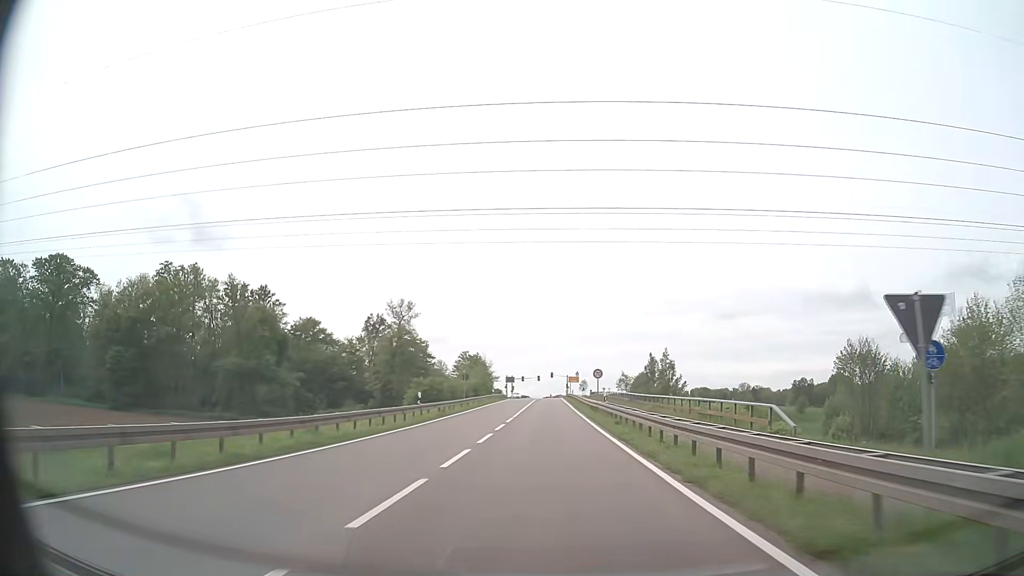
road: secondary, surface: asphalt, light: Day
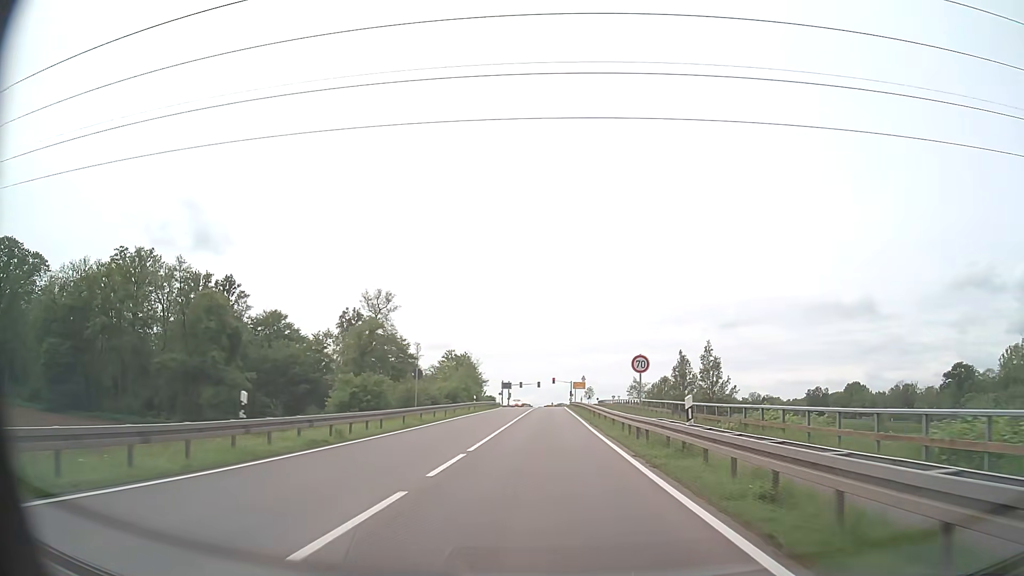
(0.0, +19.6) m; 0°
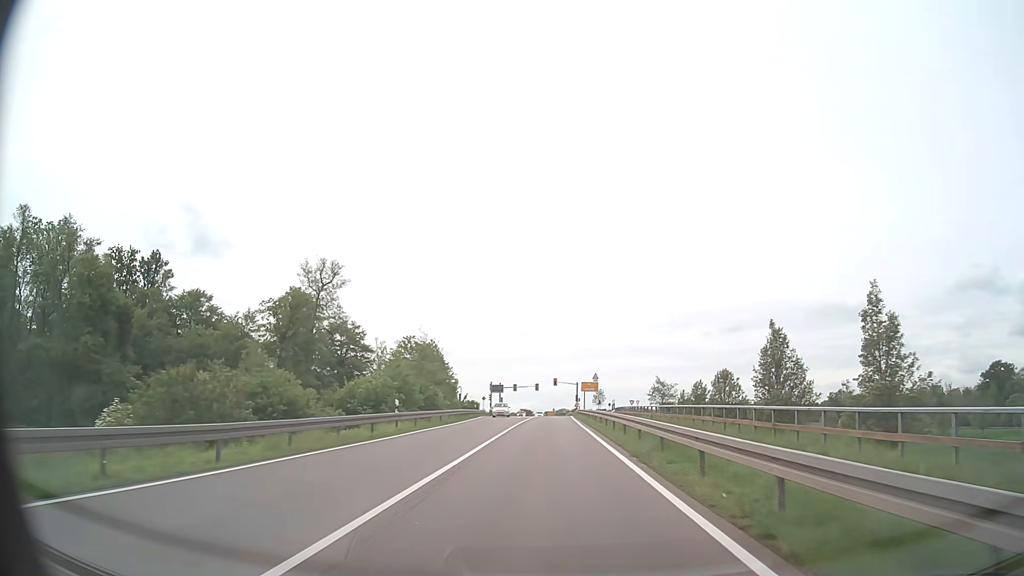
(-0.1, +29.2) m; 0°
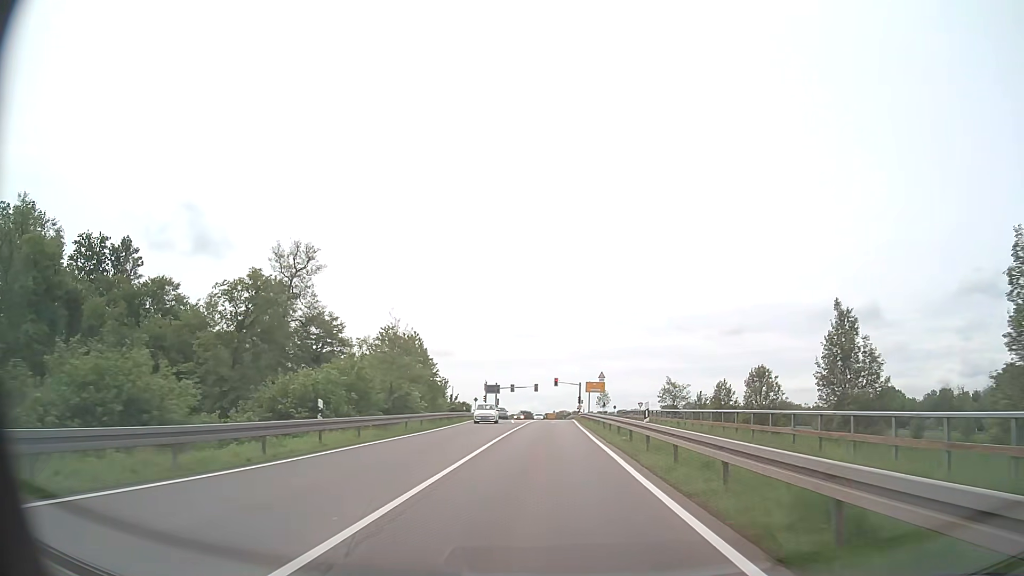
(0.0, +9.7) m; 0°
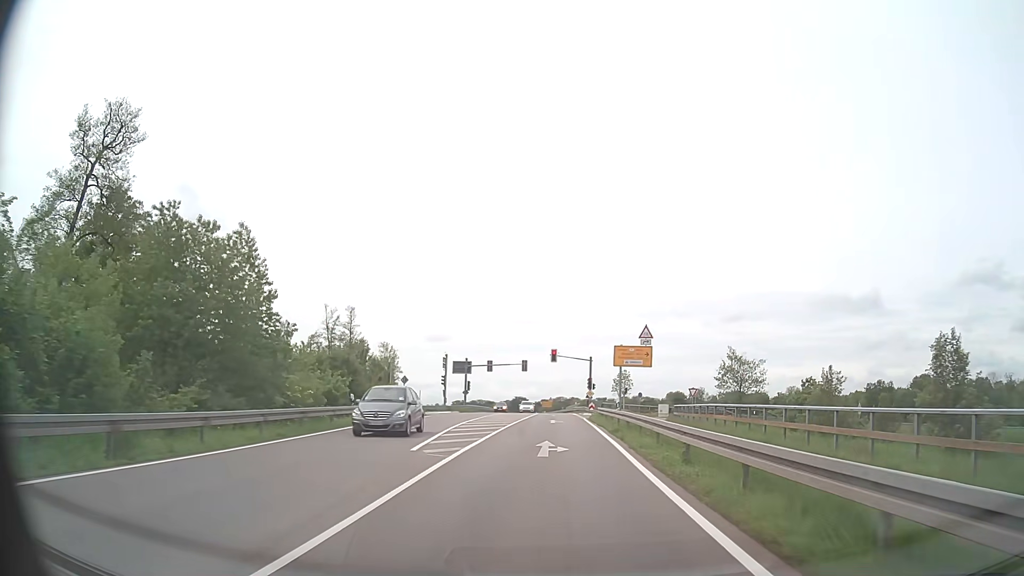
(0.0, +36.7) m; 0°
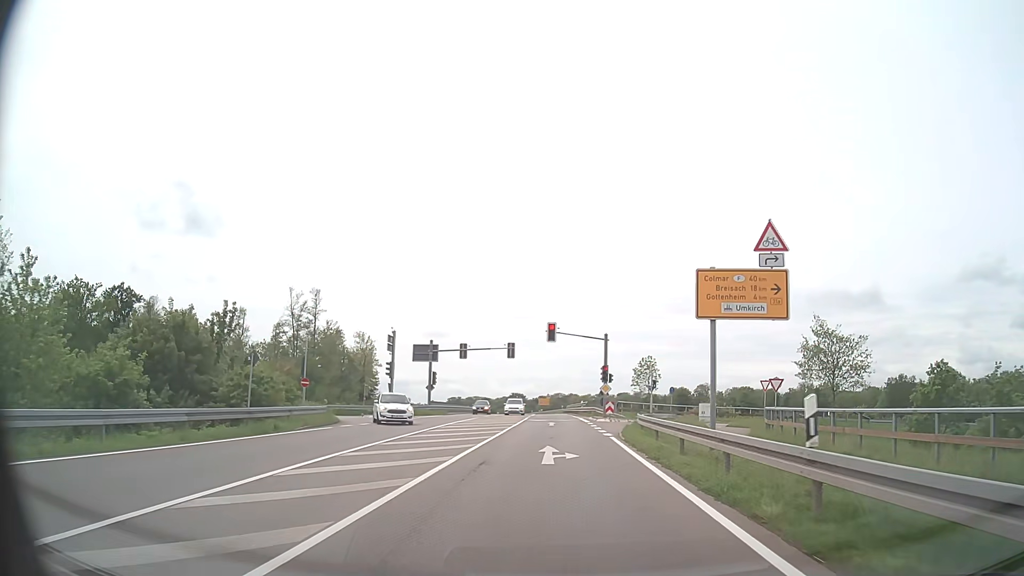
(0.0, +21.7) m; 0°
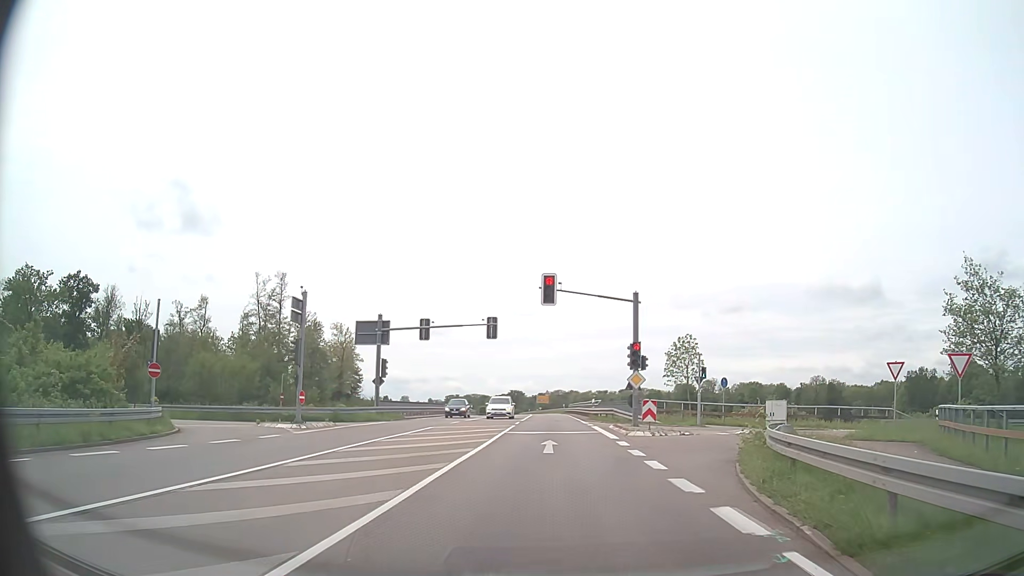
(0.0, +17.0) m; 0°
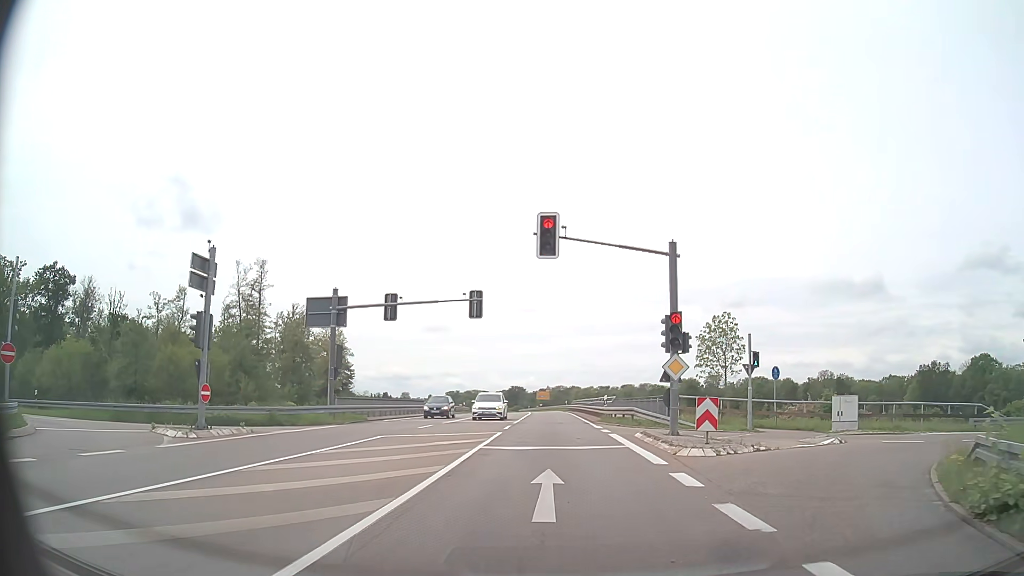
(0.0, +8.7) m; 0°
(0, +10) (0, +20) (0, +30) (0, +40) (0, +50) (-1, +60) (-1, +70) (-2, +80) (-2, +90) (-3, +100) m
